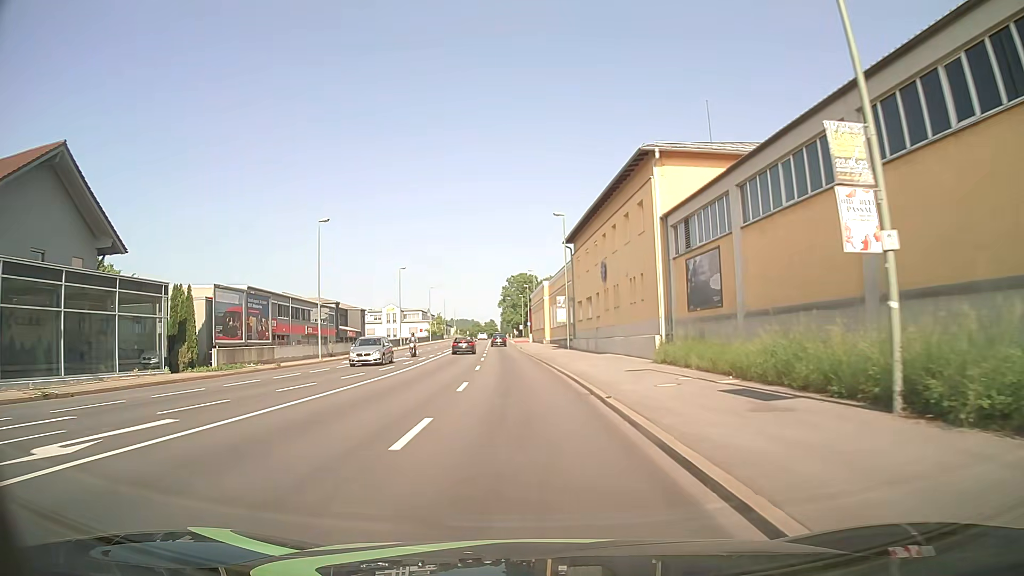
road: primary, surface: asphalt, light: Day
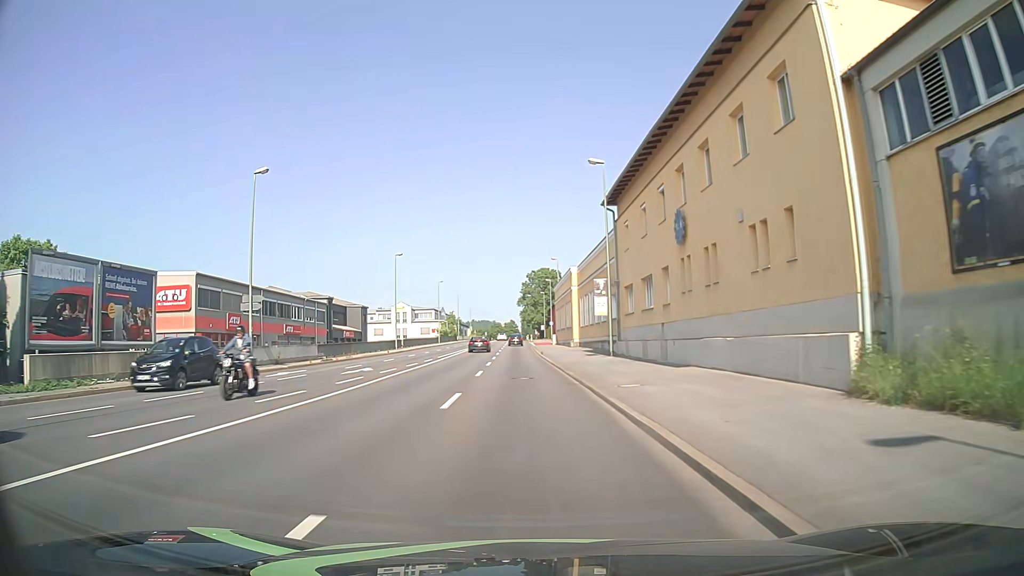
(-0.3, +15.4) m; -2°
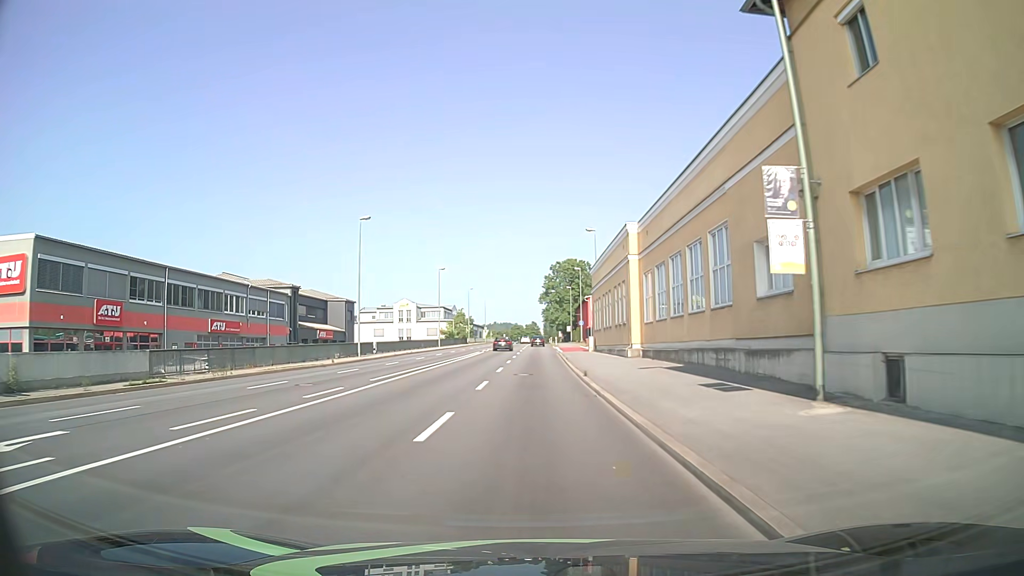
(-0.4, +23.2) m; -1°
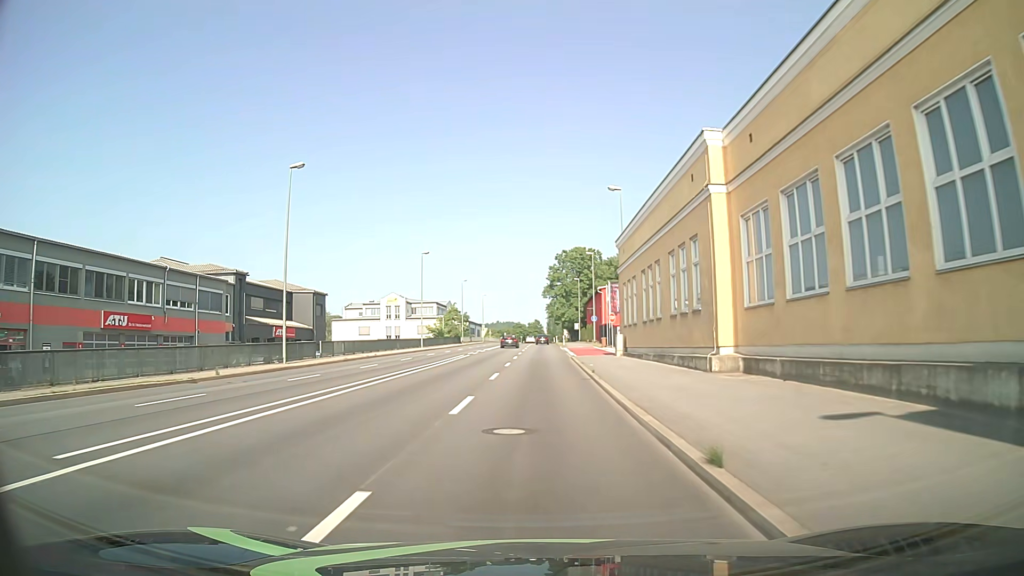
(-0.2, +15.5) m; -1°
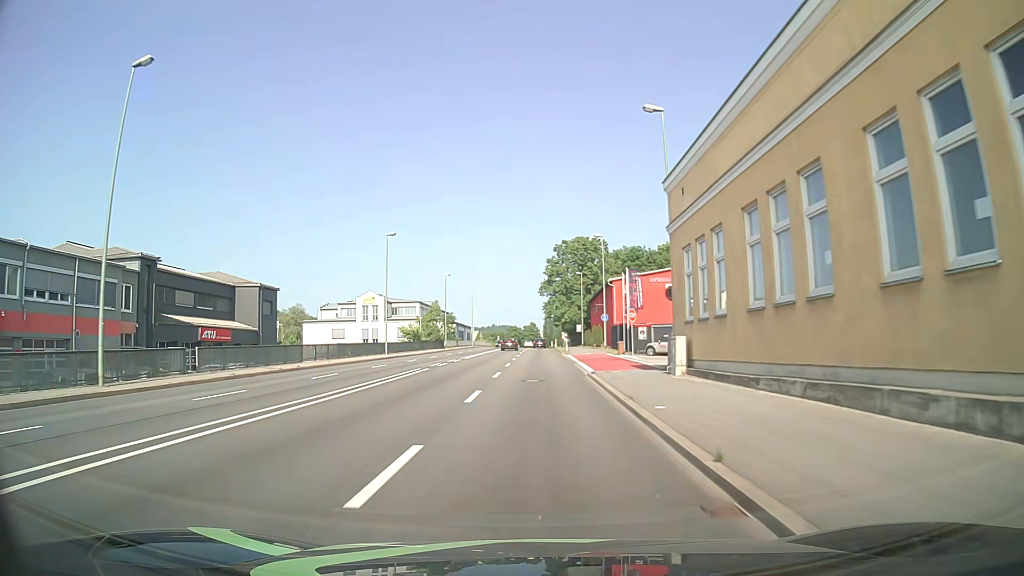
(0.0, +15.5) m; 0°
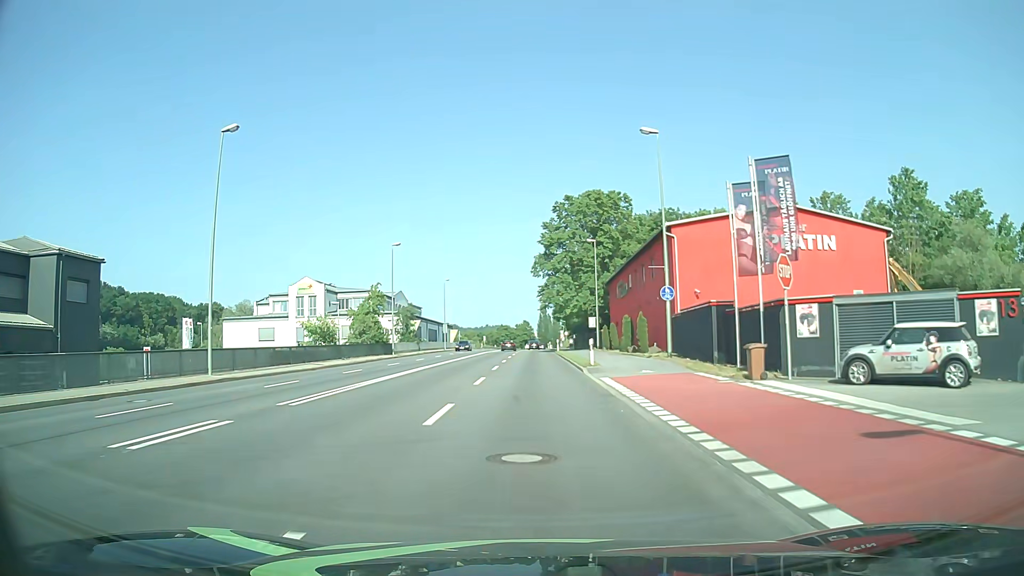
(+0.2, +31.0) m; +1°
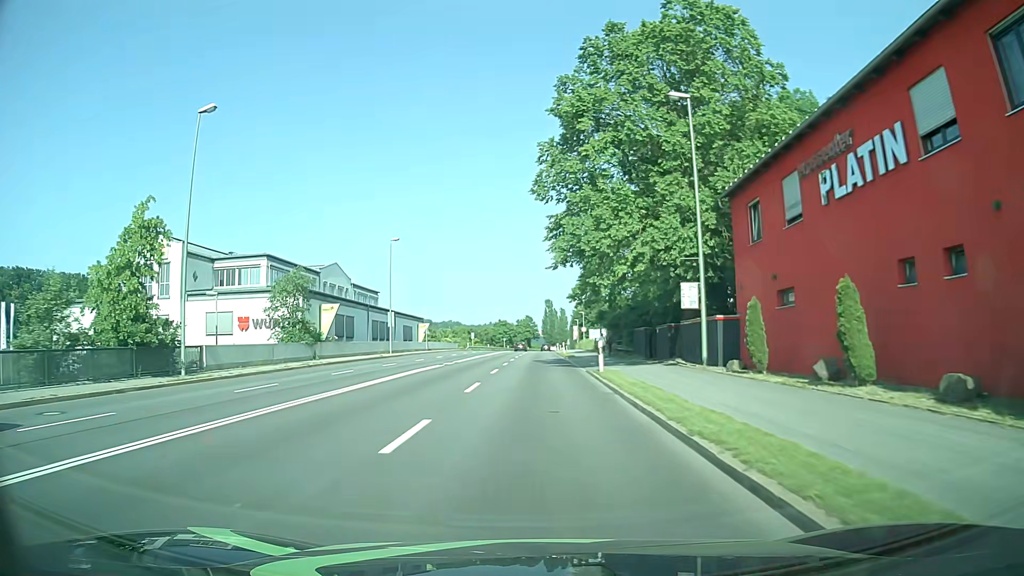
(-0.2, +38.7) m; 0°
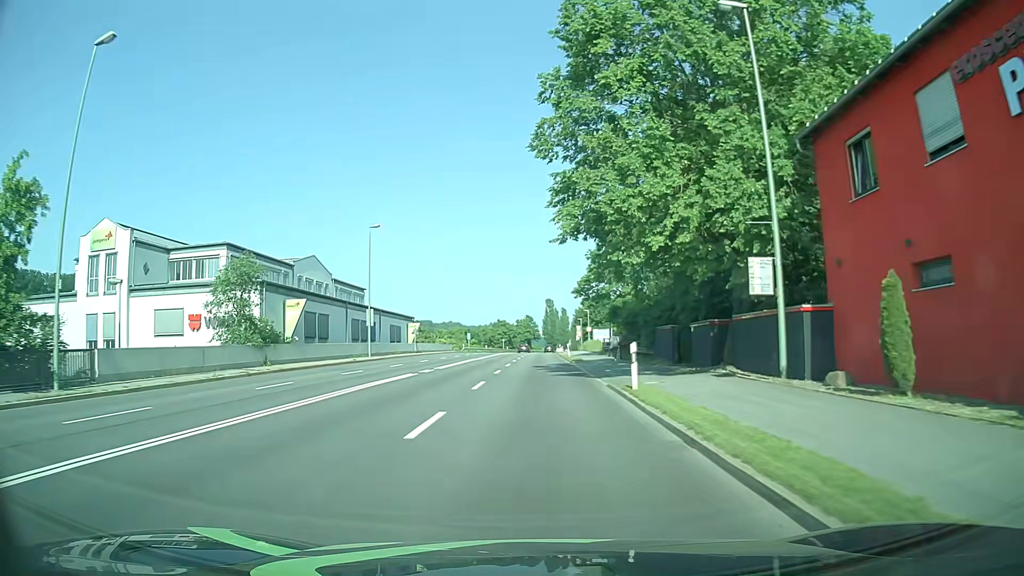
(0.0, +7.8) m; 0°
(0, +10) (0, +20) (0, +30) (0, +40) (0, +50) (0, +60) (0, +70) (+1, +80) (+1, +90) (+1, +100) m
